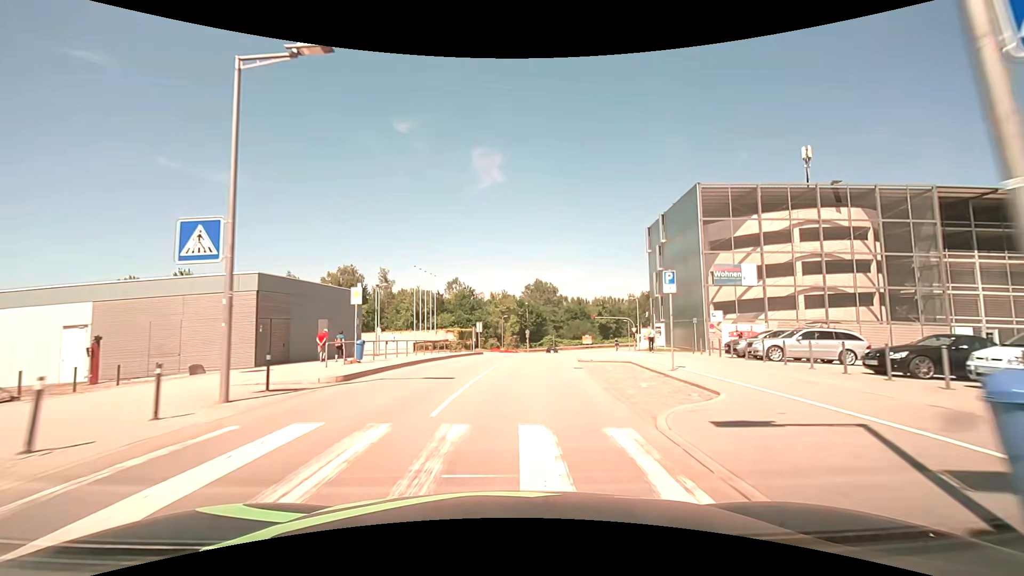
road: residential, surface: asphalt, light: Day
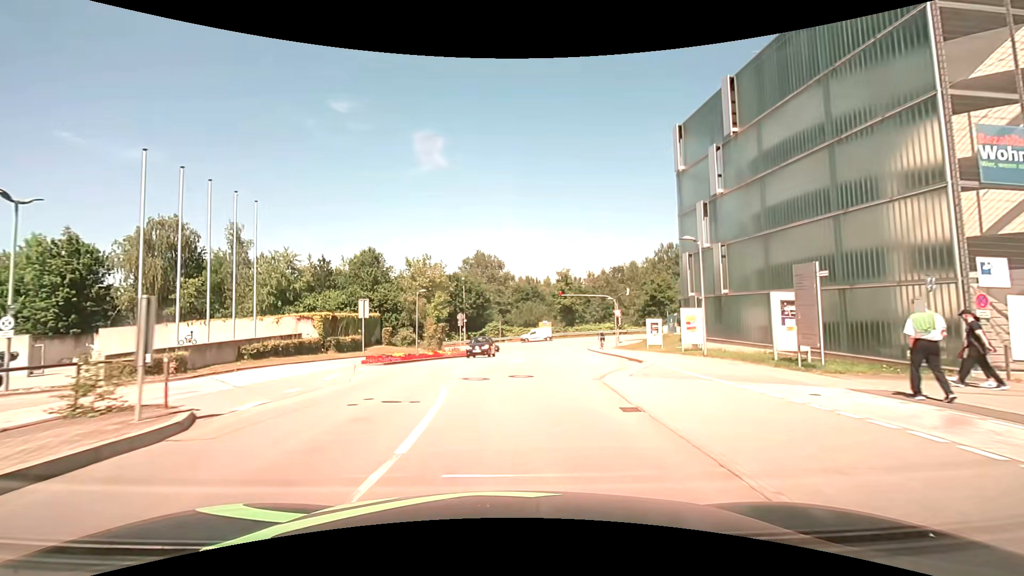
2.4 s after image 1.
(+1.7, +27.9) m; +7°
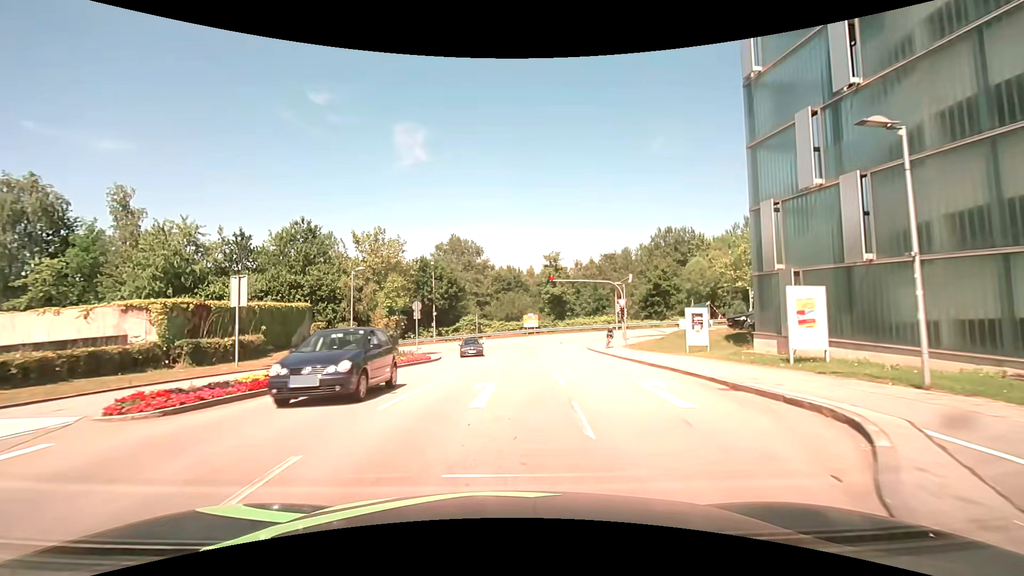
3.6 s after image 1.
(+0.2, +12.2) m; +2°
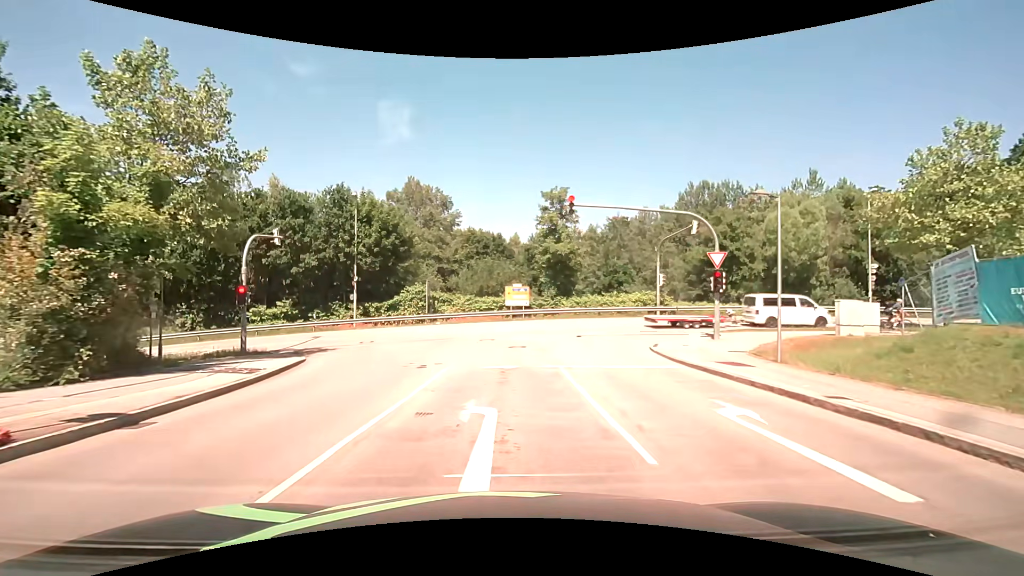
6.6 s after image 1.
(+0.5, +24.9) m; +2°
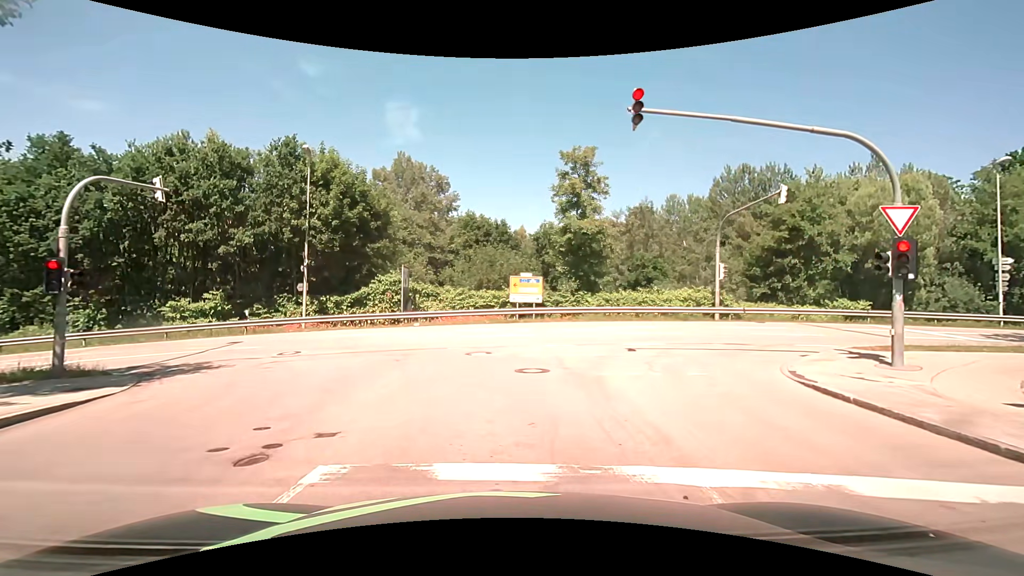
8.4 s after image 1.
(0.0, +9.7) m; 0°
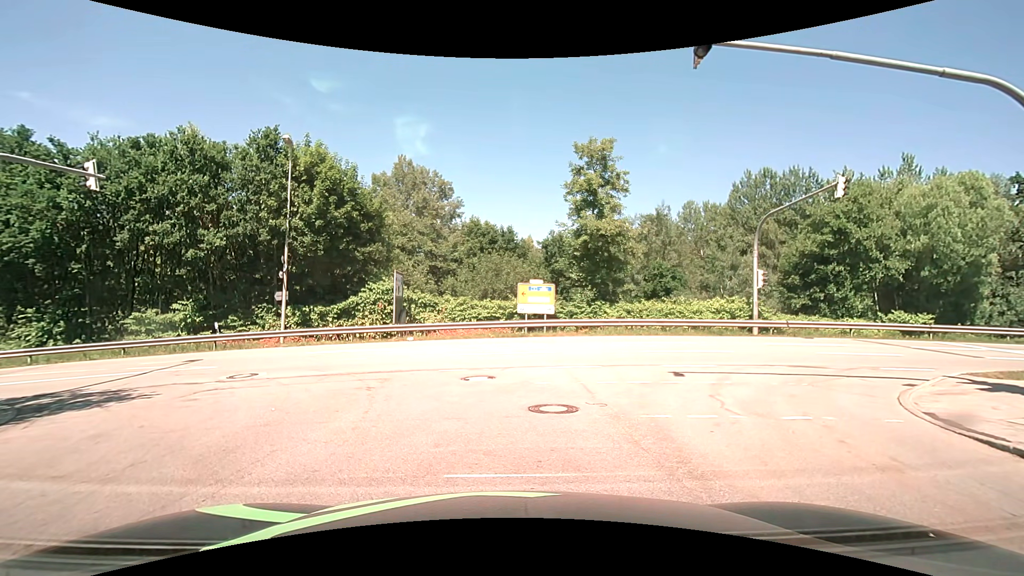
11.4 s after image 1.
(0.0, +3.2) m; 0°
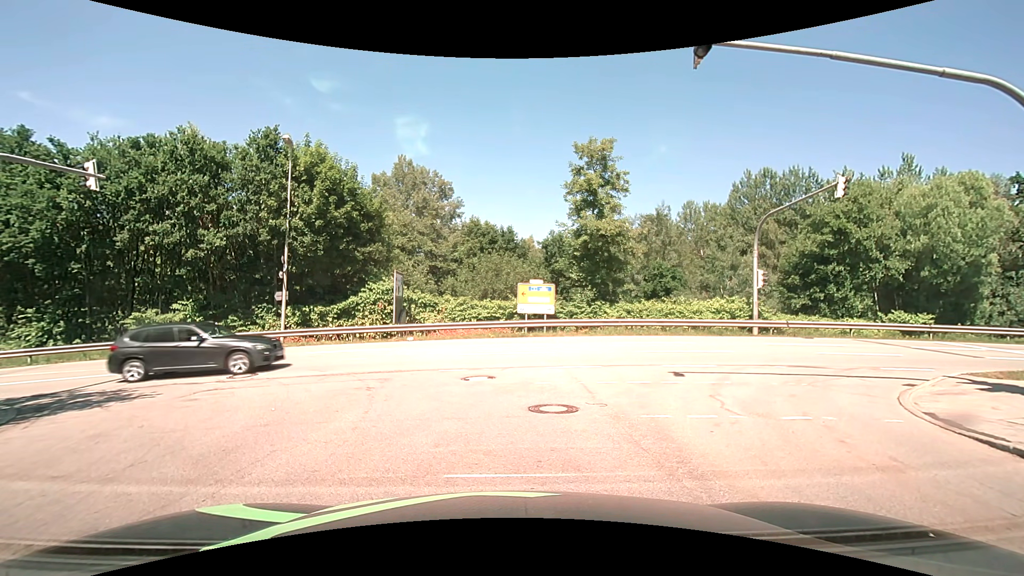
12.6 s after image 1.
(0.0, 0.0) m; 0°
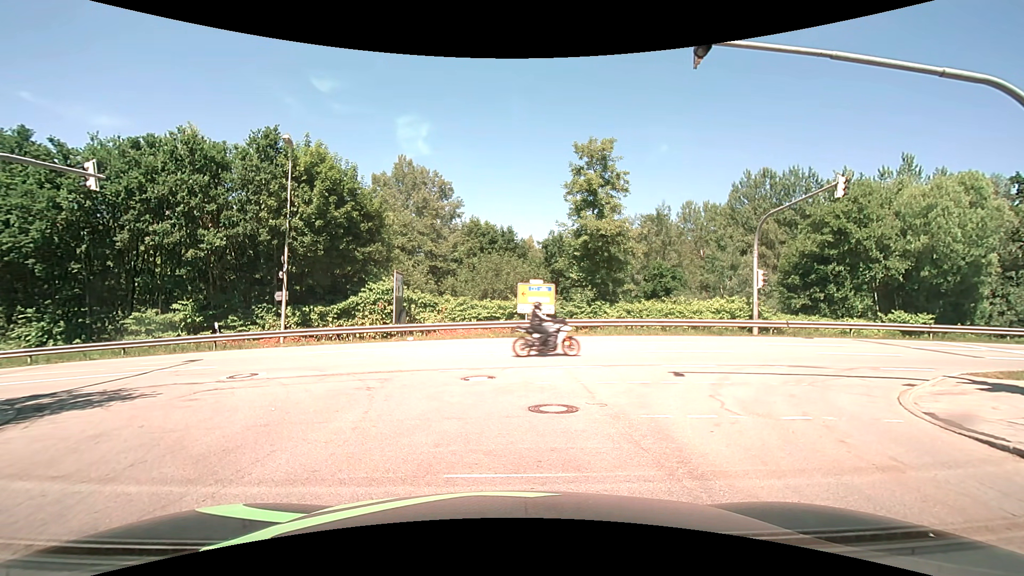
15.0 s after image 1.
(0.0, 0.0) m; 0°
(-1, +10) (-6, +18) (-16, +22) (-26, +22) (-36, +21) (-46, +20) (-56, +19) (-65, +18) (-75, +17) (-85, +16) m
